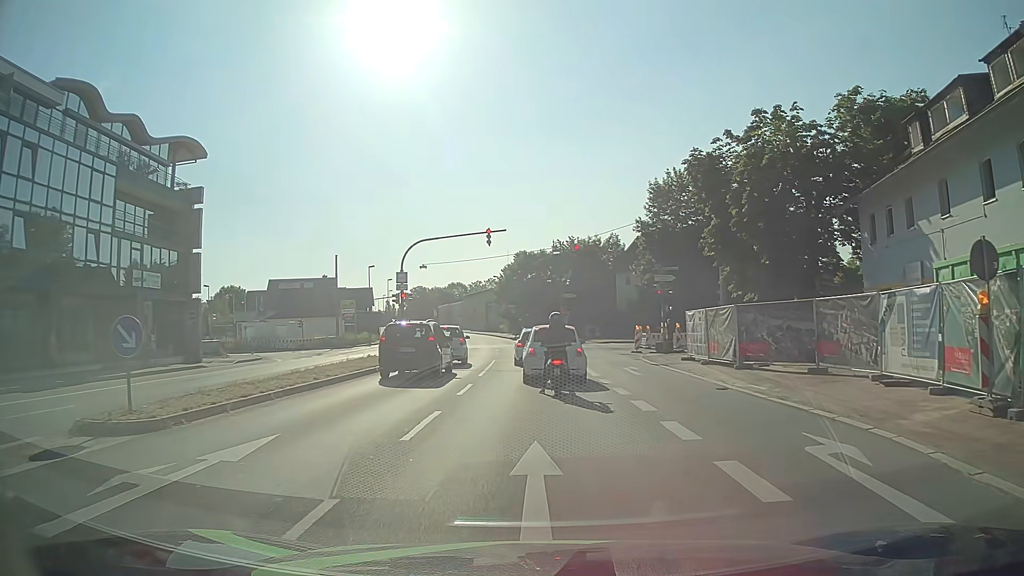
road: primary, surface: asphalt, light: Day
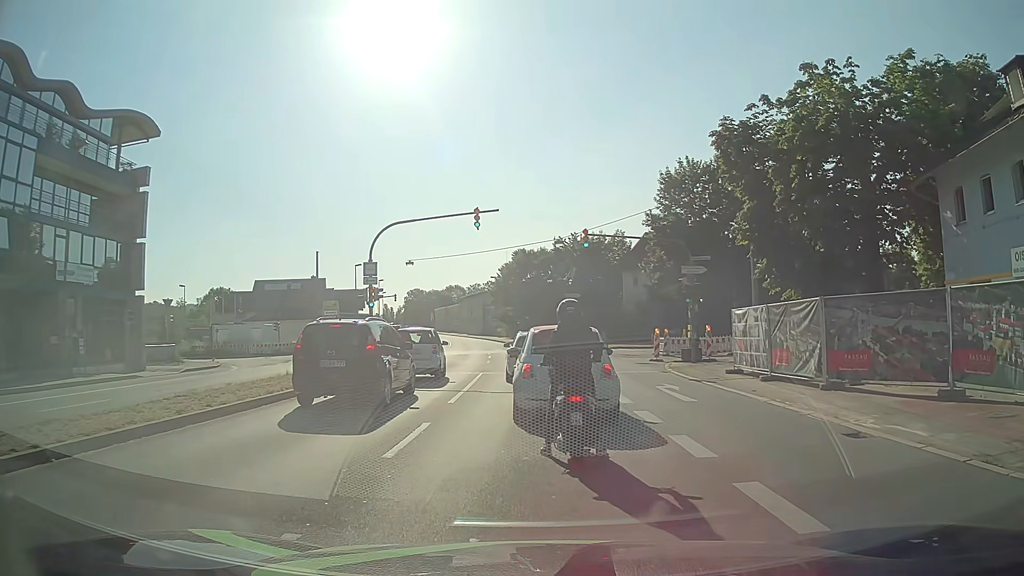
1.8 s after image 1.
(+0.1, +6.4) m; +1°
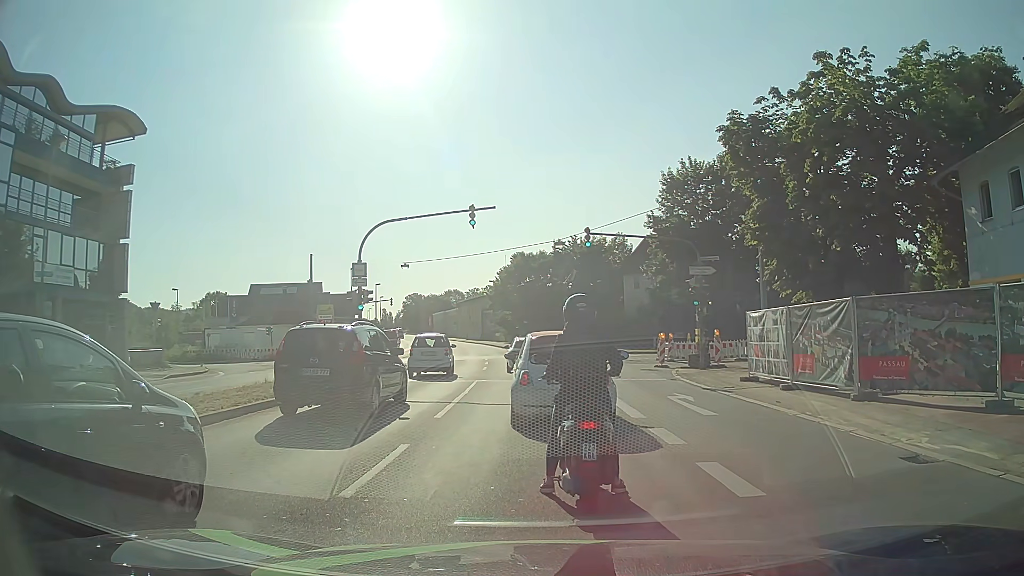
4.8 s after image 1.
(0.0, +1.5) m; +1°
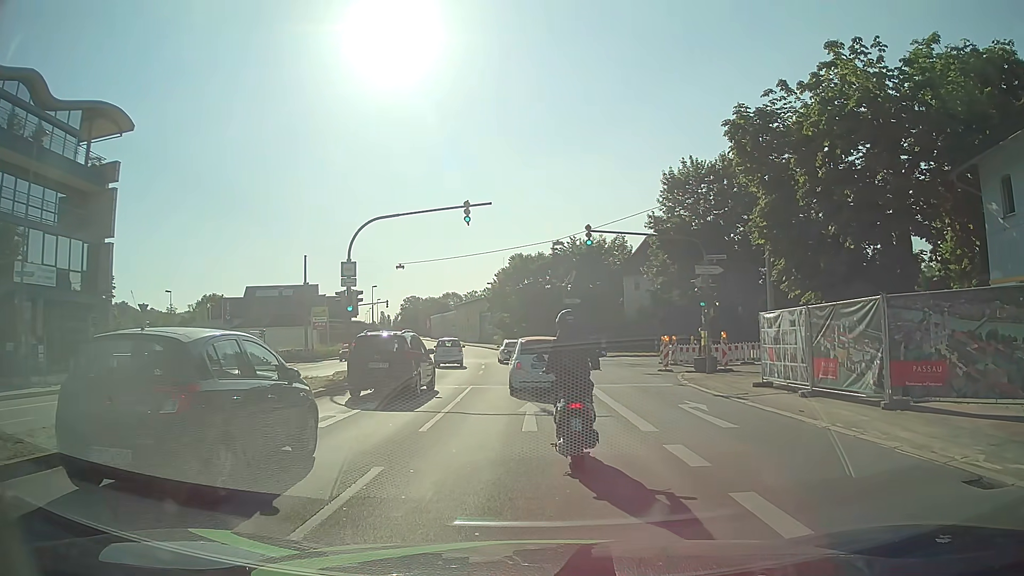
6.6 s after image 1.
(0.0, +1.5) m; -1°
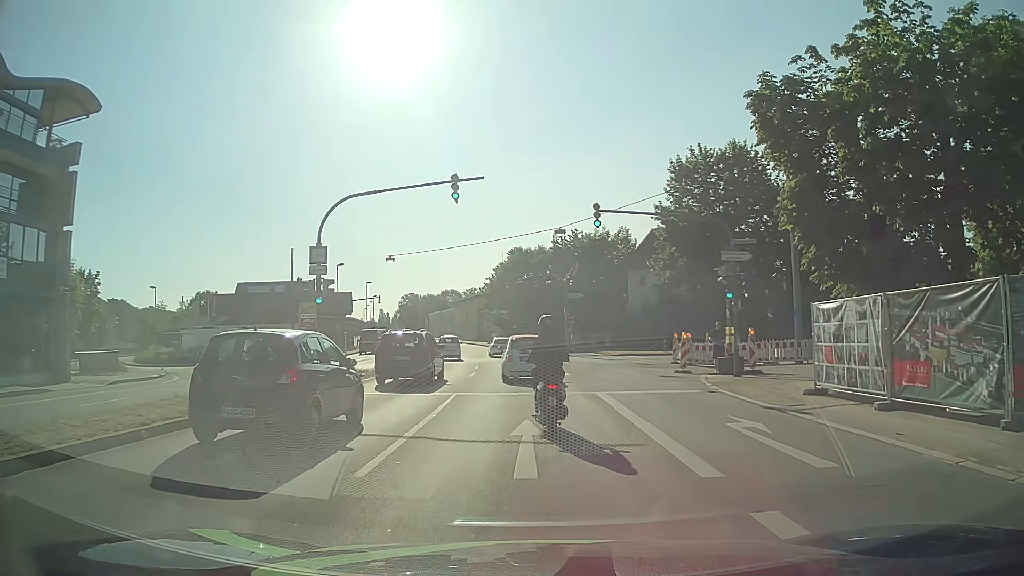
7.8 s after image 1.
(0.0, +4.0) m; -1°
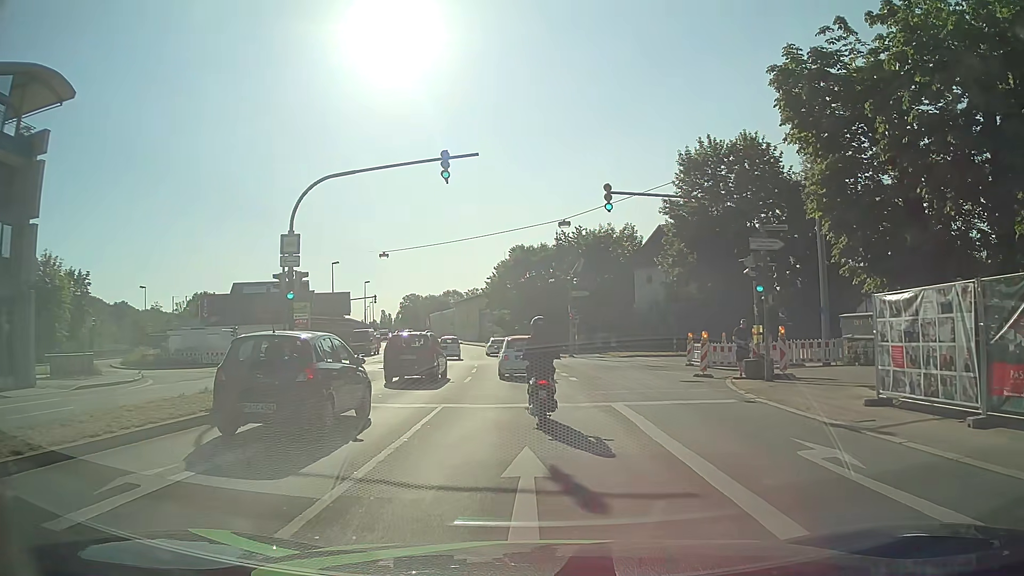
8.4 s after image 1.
(0.0, +3.1) m; +1°
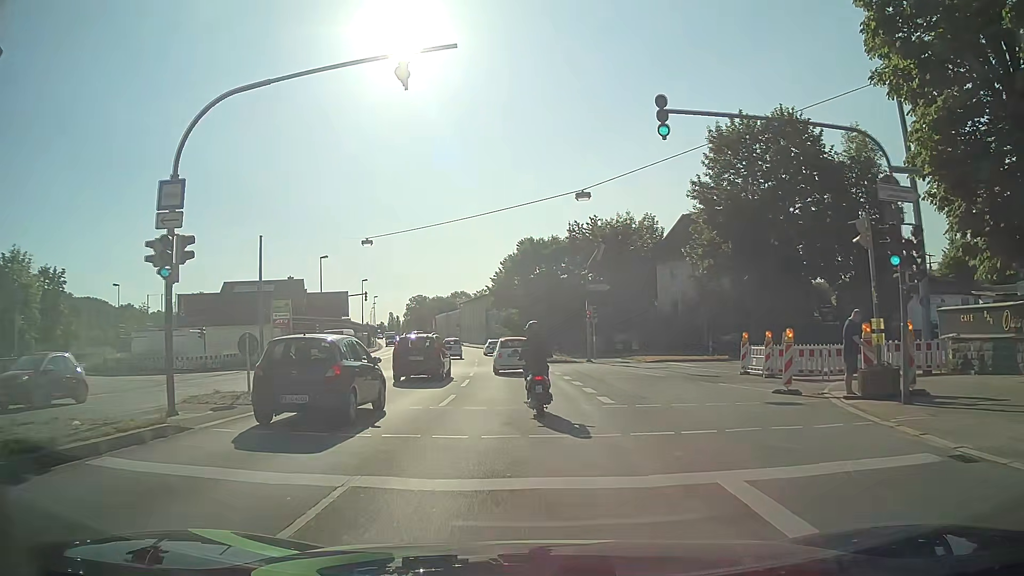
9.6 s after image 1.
(-0.1, +7.8) m; -2°
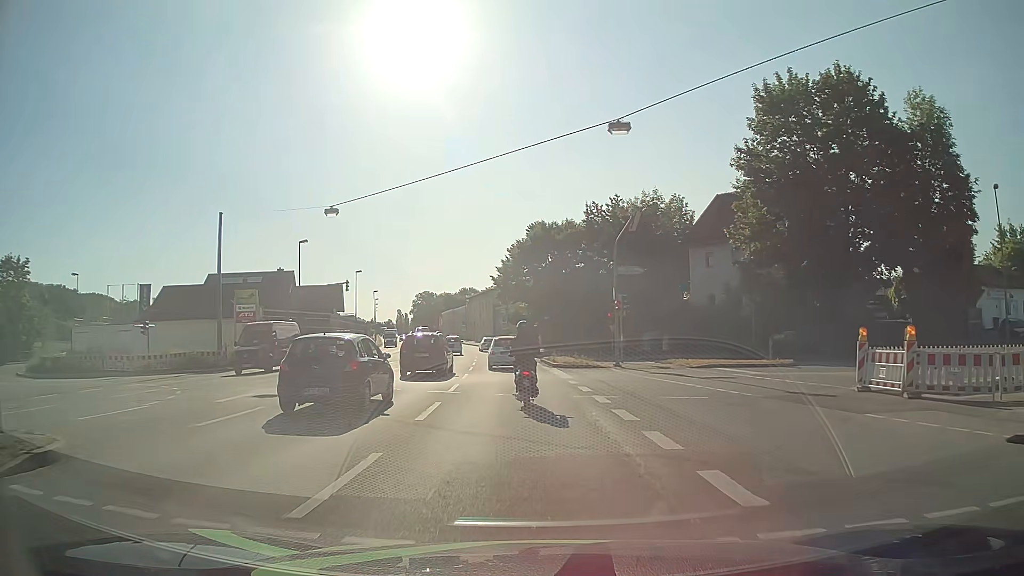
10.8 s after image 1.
(0.0, +9.5) m; 0°
(0, +10) (-1, +20) (-1, +30) (-2, +40) (-3, +50) (-4, +60) (-5, +70) (-7, +80) (-9, +89) (-11, +99) m
